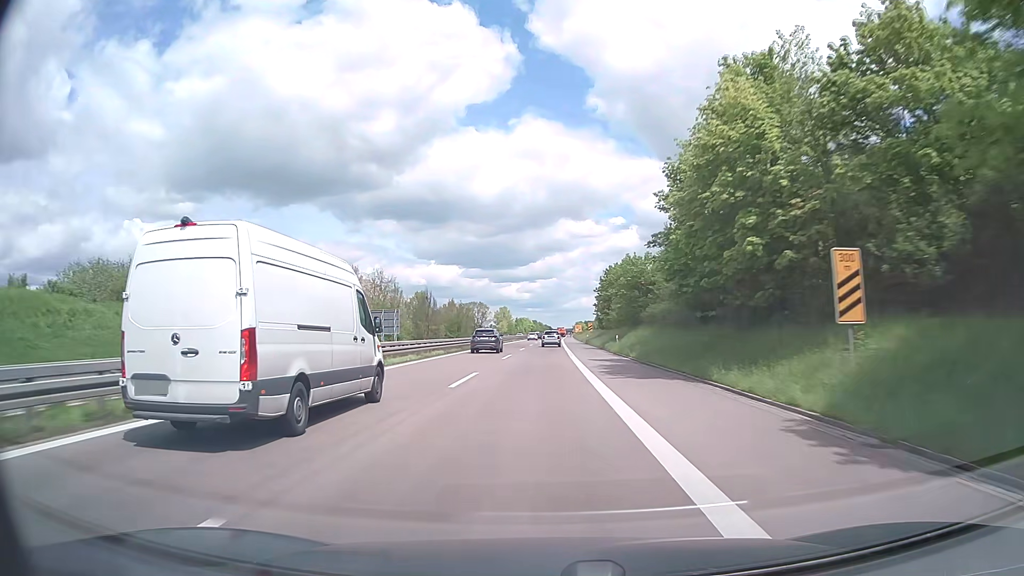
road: trunk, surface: asphalt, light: Day
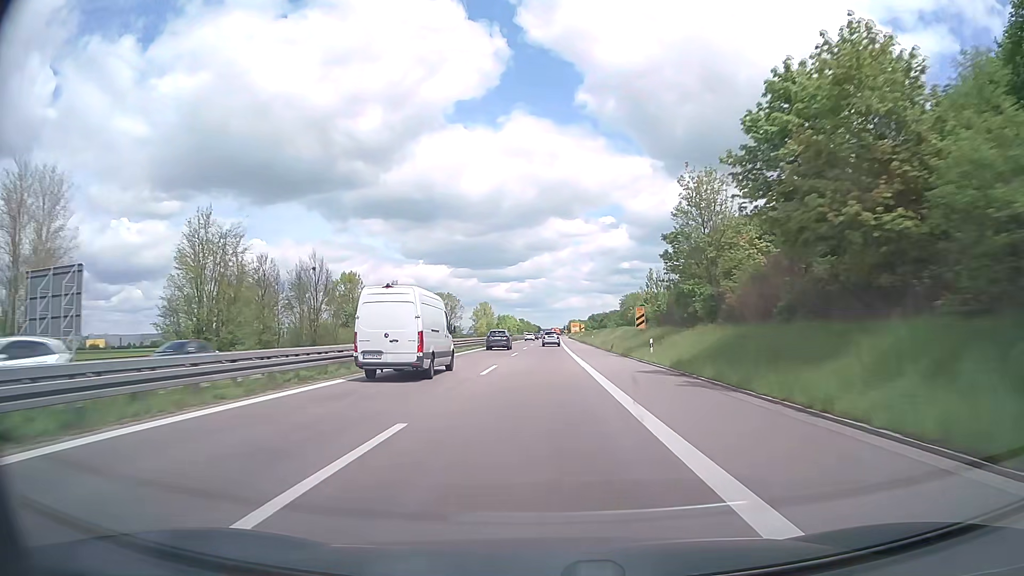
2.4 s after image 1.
(+0.6, +67.2) m; +1°
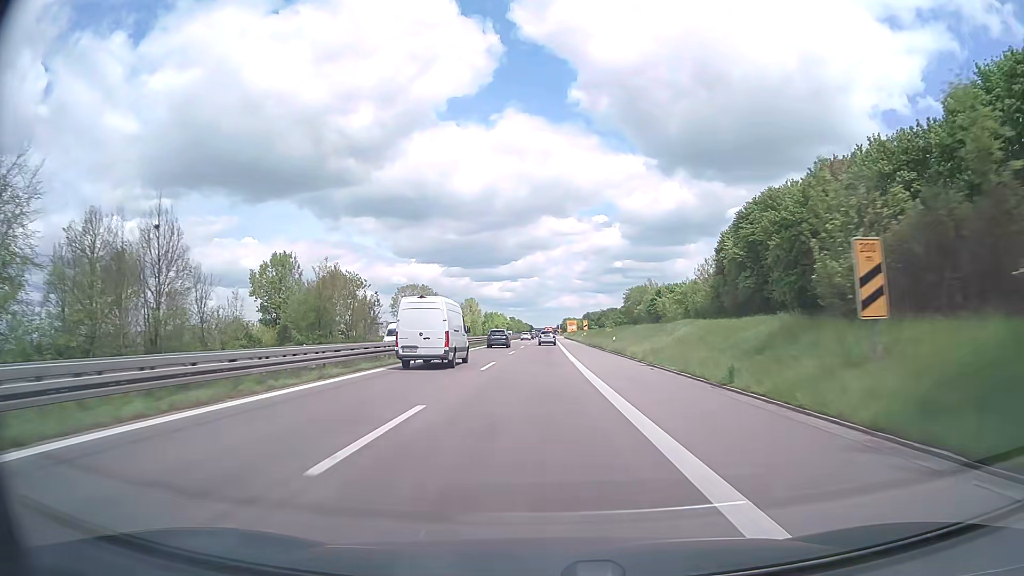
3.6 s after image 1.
(+0.2, +33.8) m; +1°
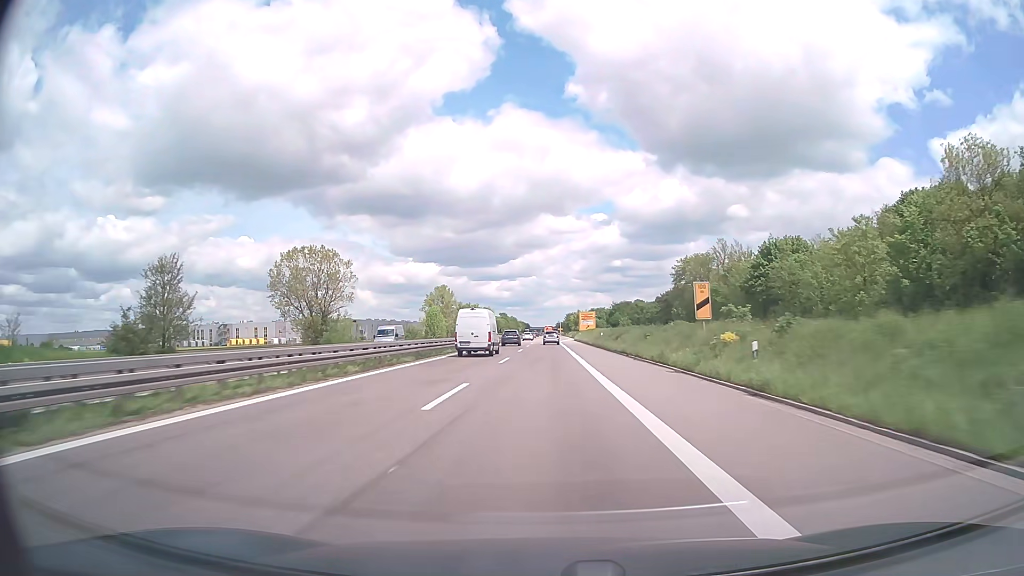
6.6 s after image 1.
(+0.1, +85.3) m; 0°
(0, +10) (0, +20) (0, +30) (0, +40) (0, +50) (0, +60) (0, +70) (0, +80) (0, +90) (+1, +100) m
